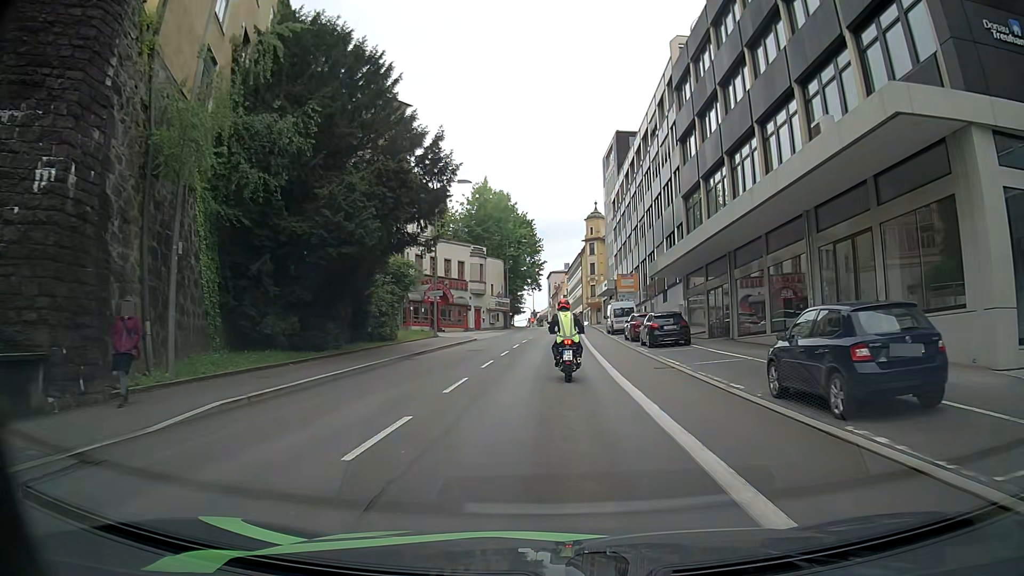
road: tertiary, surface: asphalt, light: Day
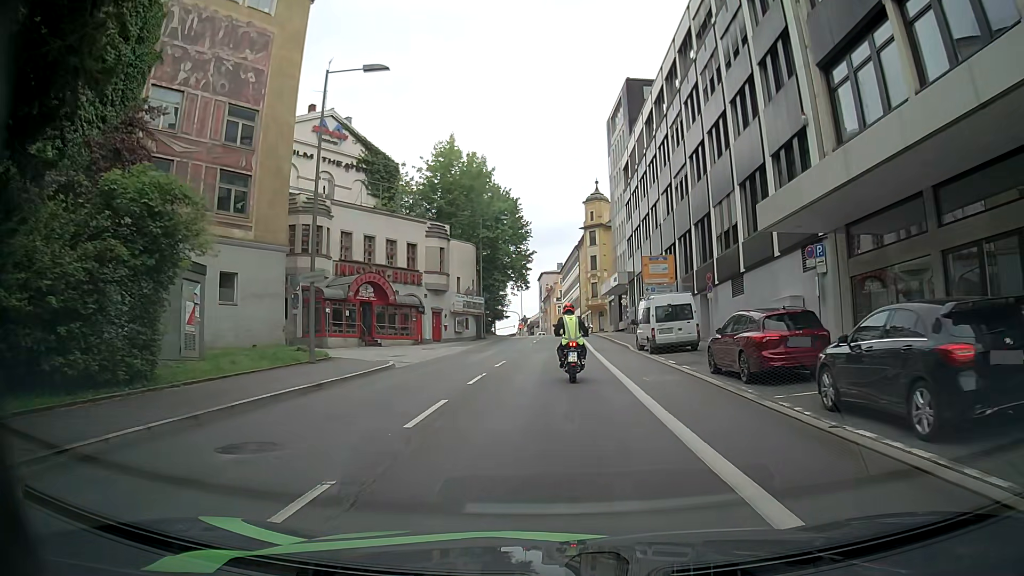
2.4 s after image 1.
(+0.3, +21.6) m; 0°
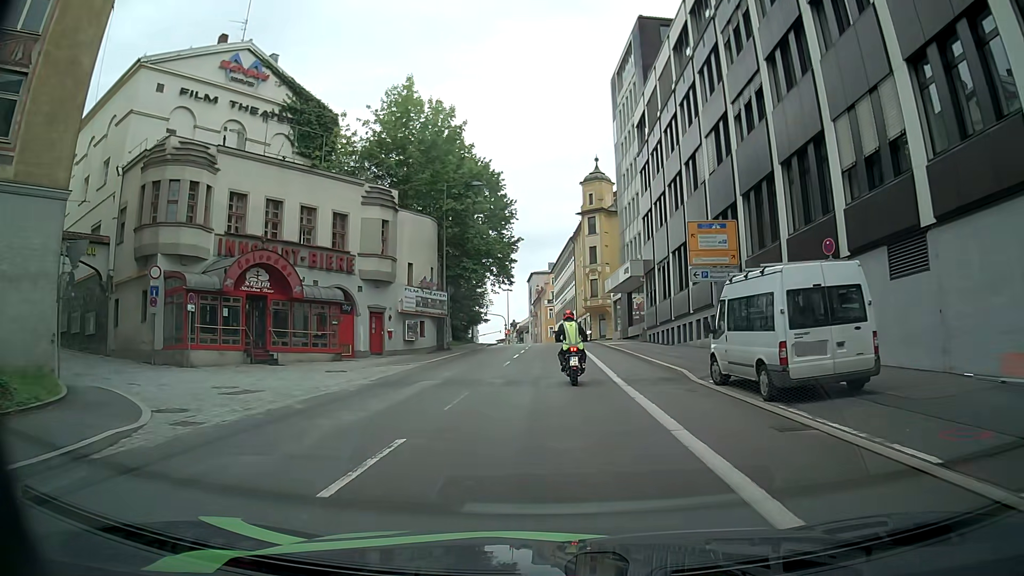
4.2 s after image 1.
(0.0, +15.5) m; +2°
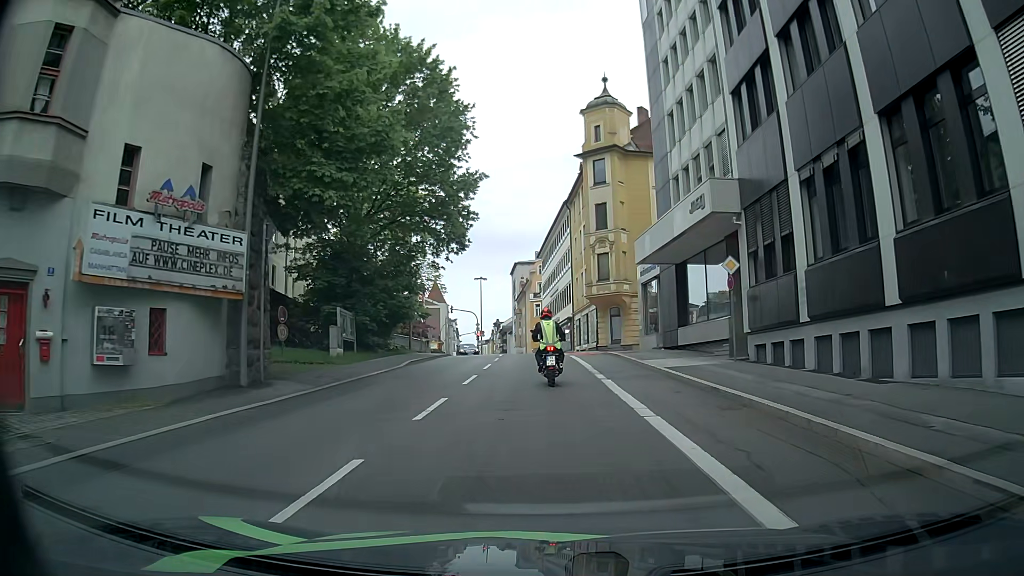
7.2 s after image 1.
(-0.2, +25.6) m; +1°
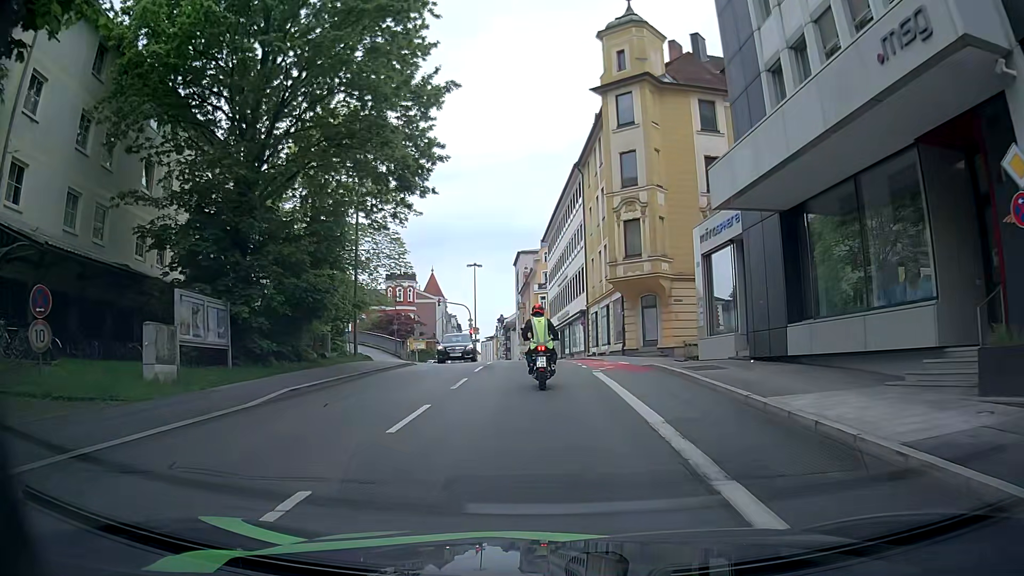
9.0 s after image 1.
(-0.3, +13.3) m; -1°
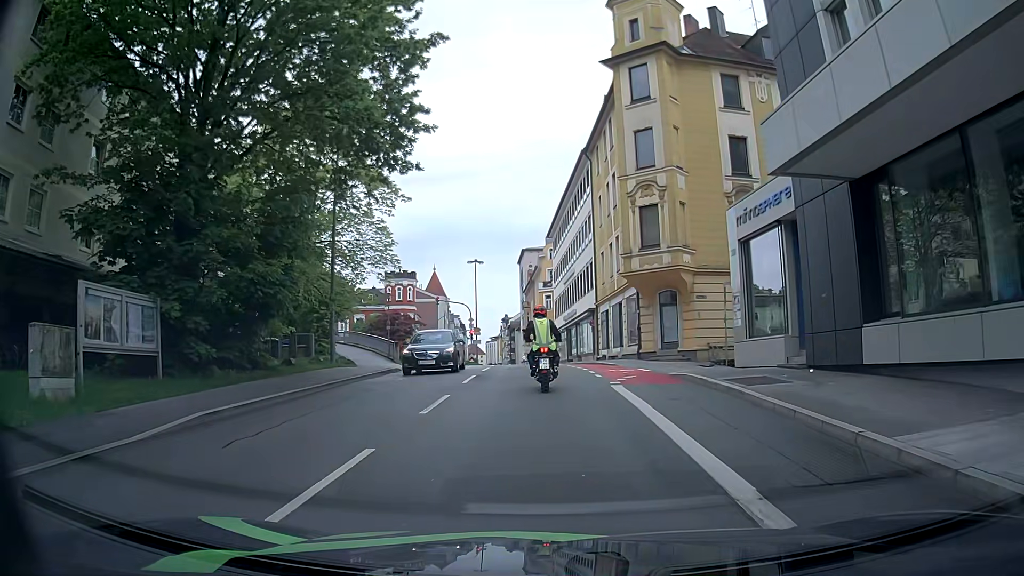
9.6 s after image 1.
(-0.1, +4.0) m; -1°
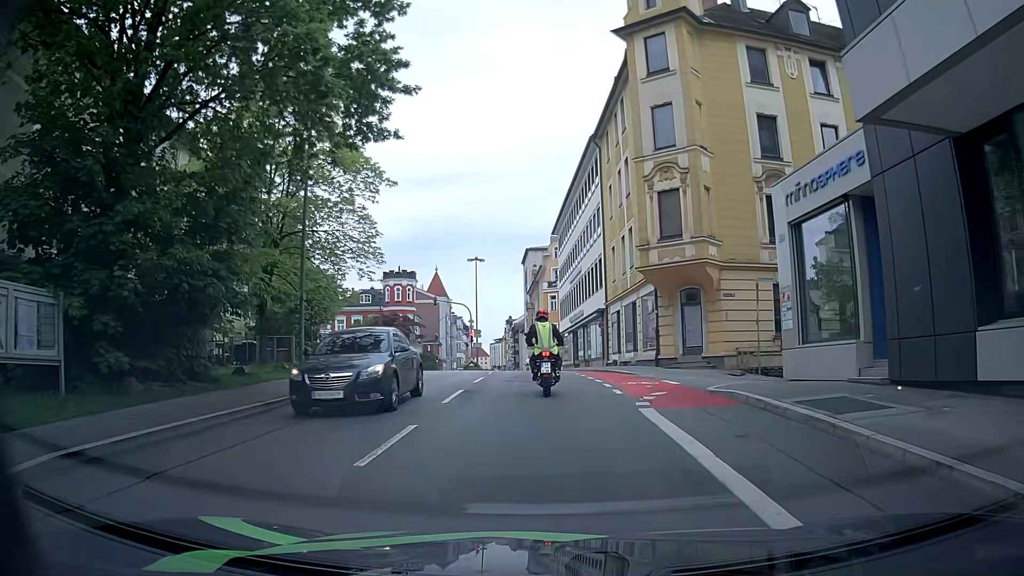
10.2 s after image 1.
(0.0, +3.8) m; +1°
